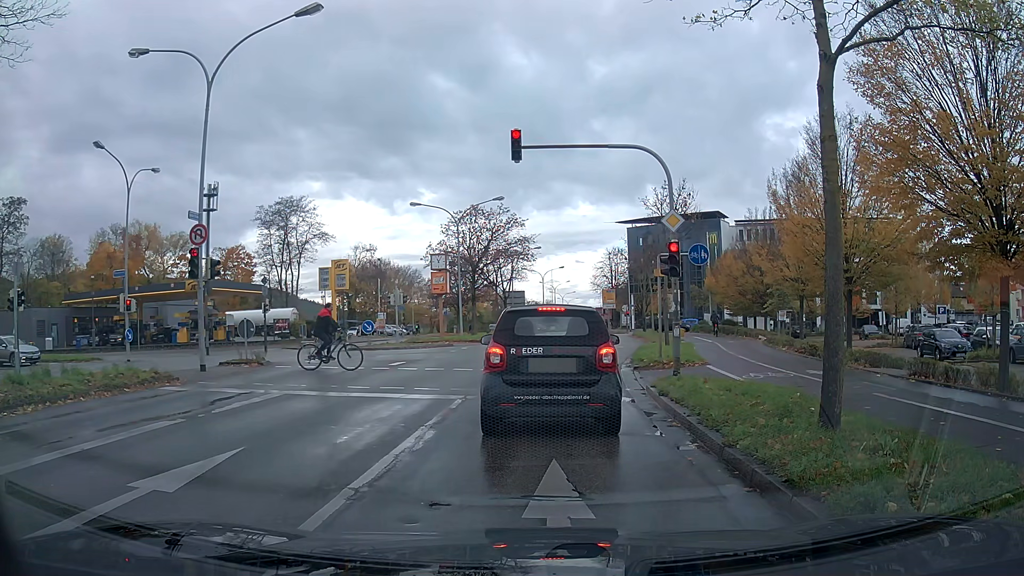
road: primary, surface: asphalt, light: Day
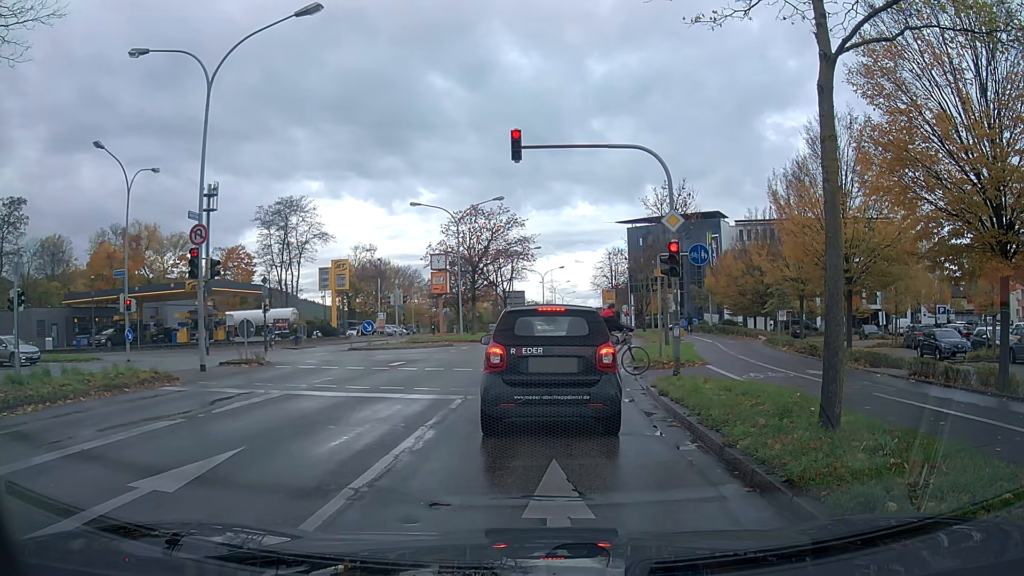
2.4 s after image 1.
(0.0, 0.0) m; 0°
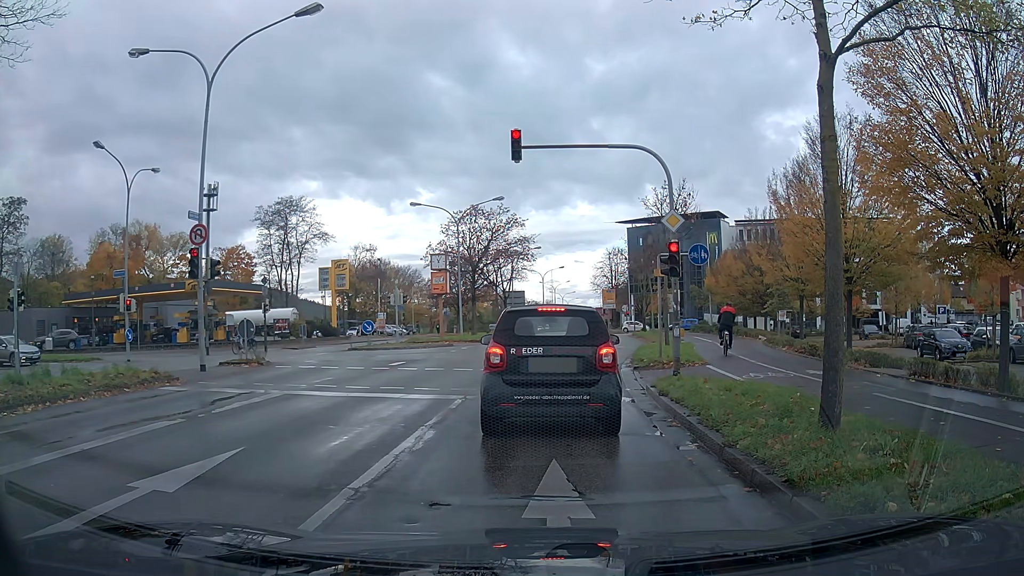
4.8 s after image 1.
(0.0, 0.0) m; 0°
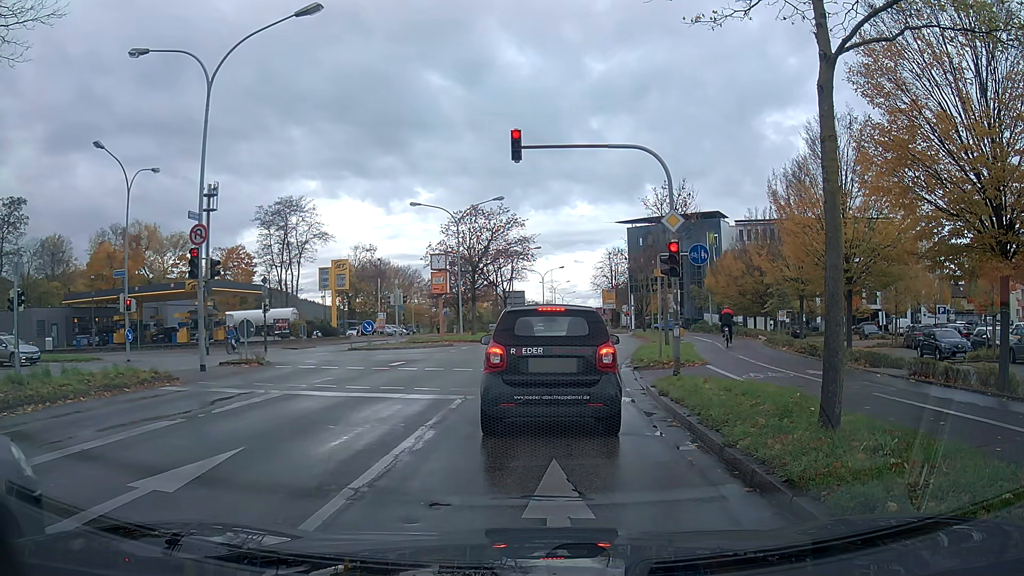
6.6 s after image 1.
(0.0, 0.0) m; 0°
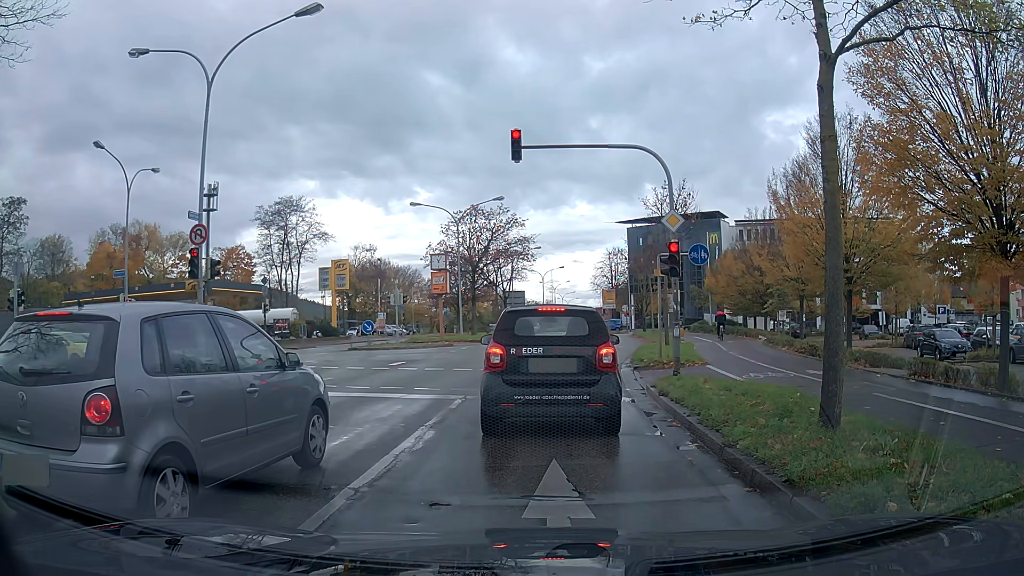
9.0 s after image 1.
(0.0, 0.0) m; 0°
